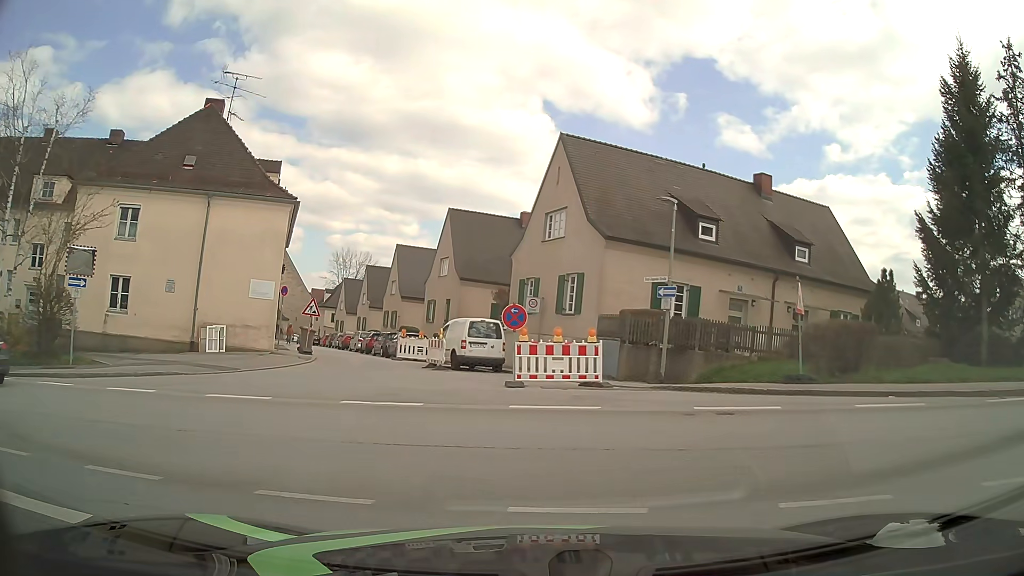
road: residential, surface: asphalt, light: Day
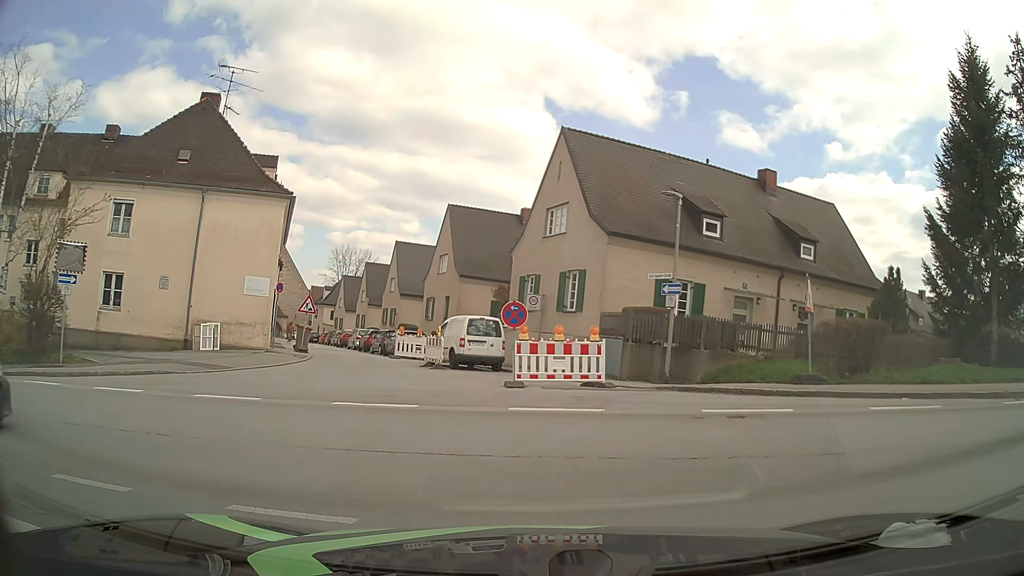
(0.0, +0.5) m; 0°
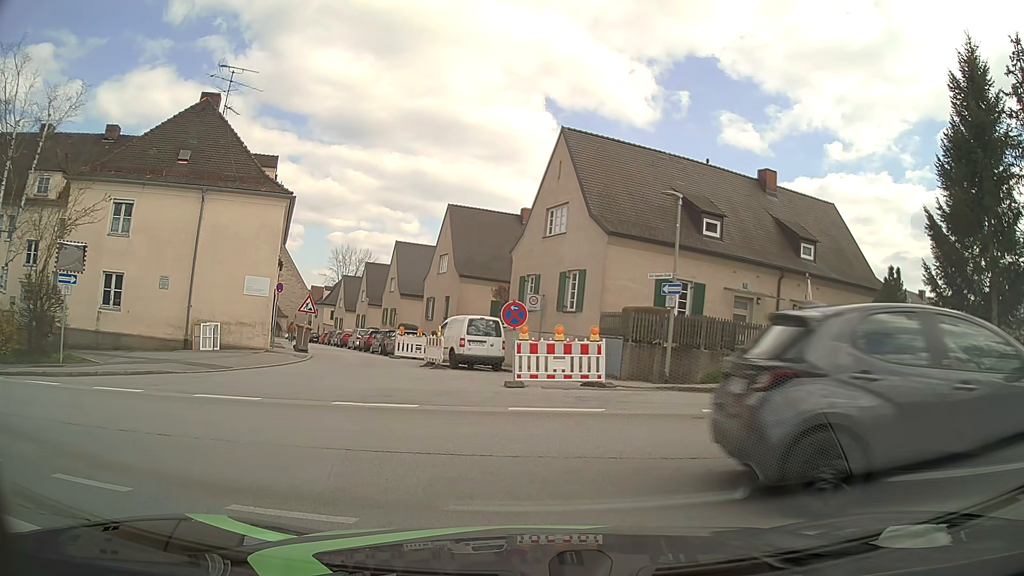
(0.0, 0.0) m; 0°
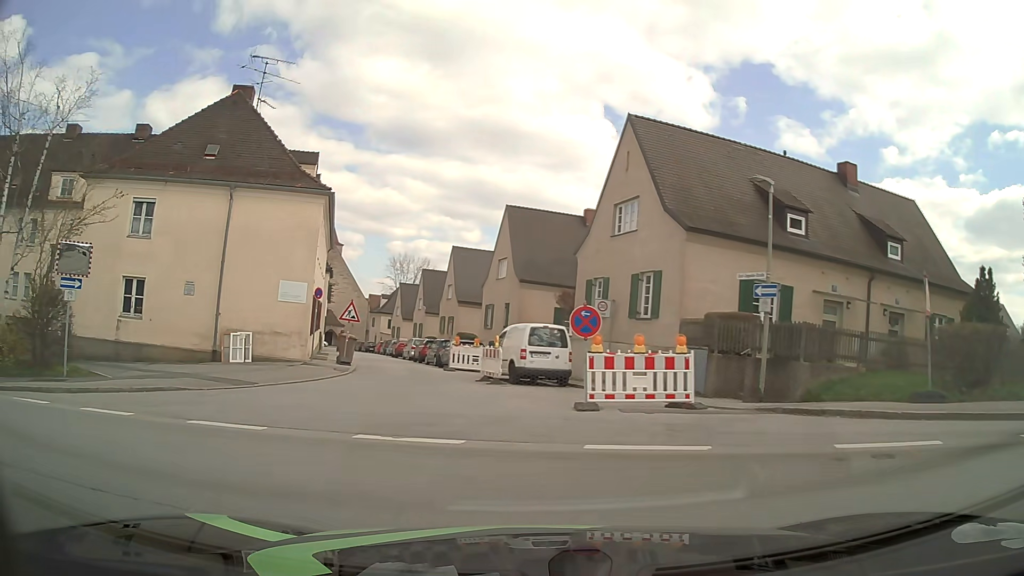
(0.0, +3.0) m; -2°
